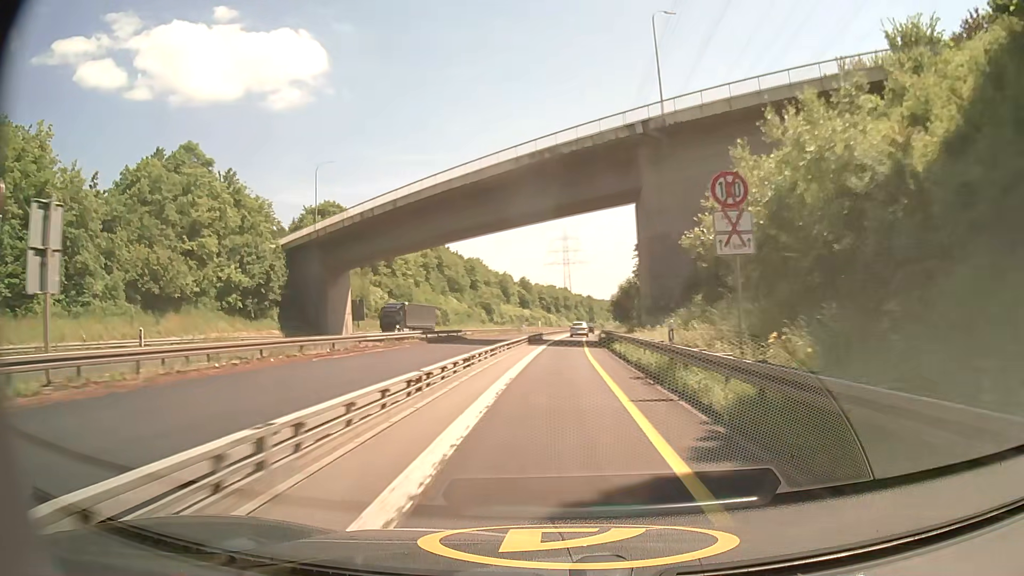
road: motorway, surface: asphalt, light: Day
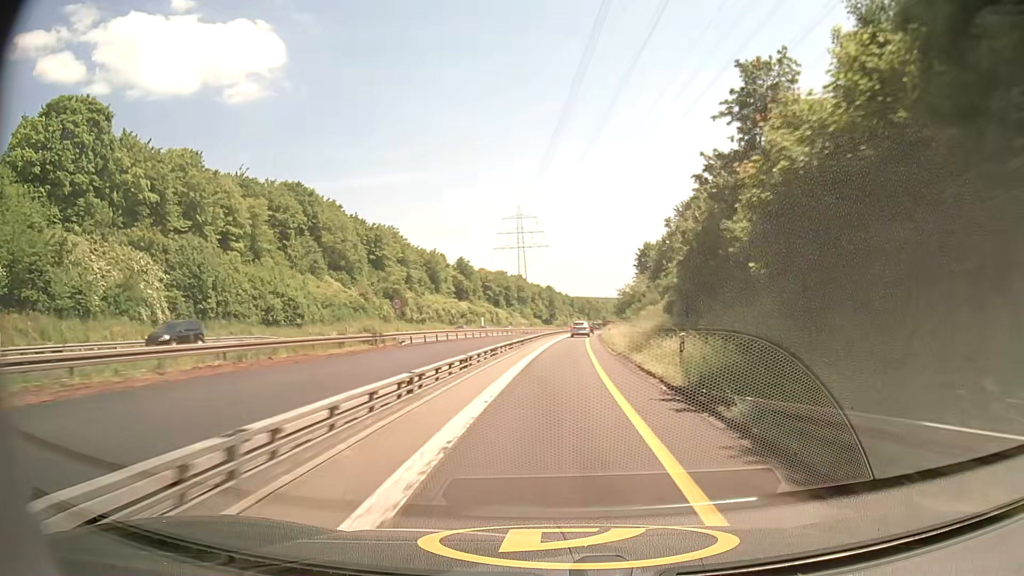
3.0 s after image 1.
(+1.7, +66.3) m; +4°
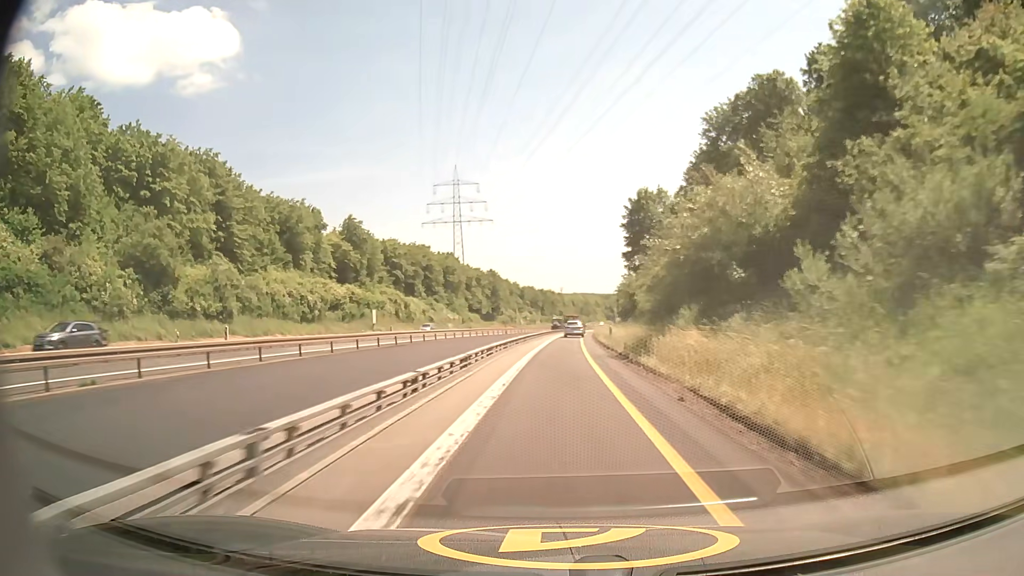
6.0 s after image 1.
(+2.1, +65.6) m; +4°
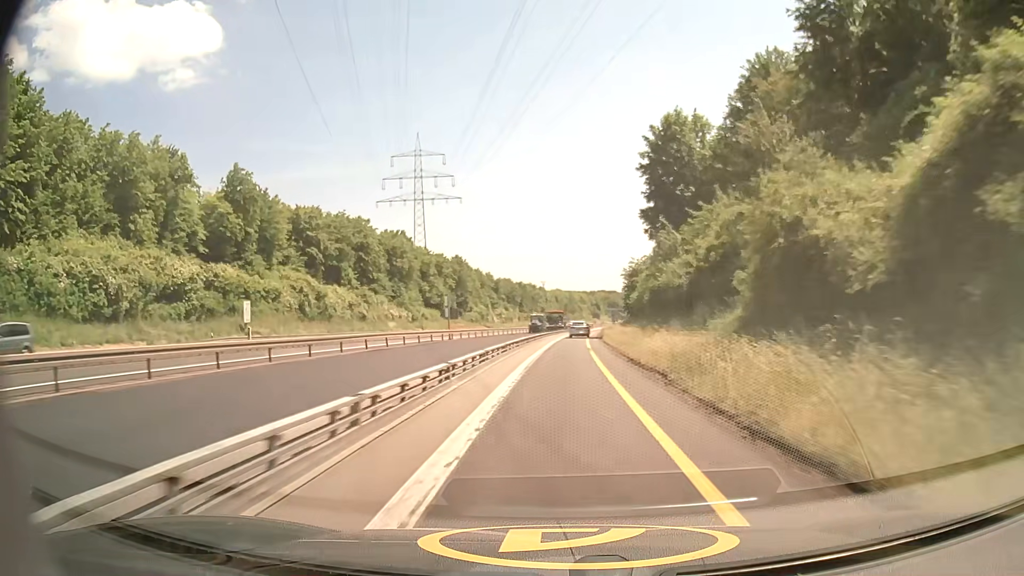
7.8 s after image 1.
(+0.6, +39.4) m; +2°
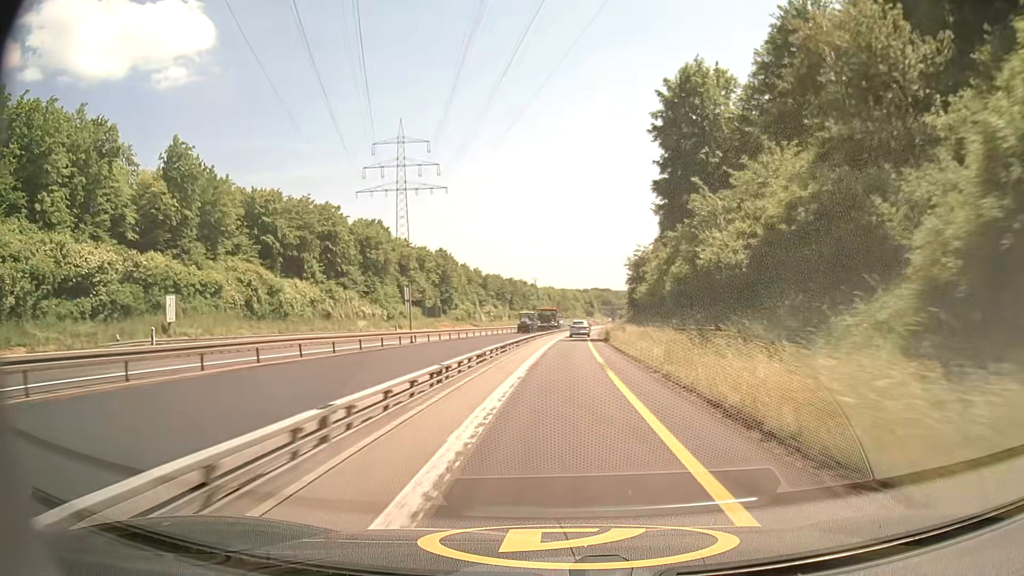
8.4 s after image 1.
(+0.1, +13.1) m; +1°
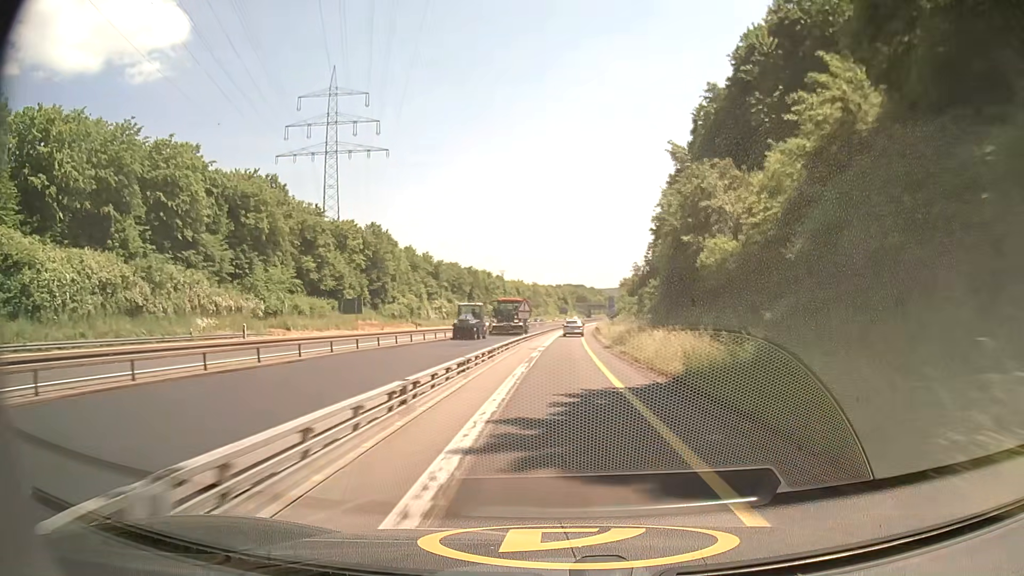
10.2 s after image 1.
(+0.8, +39.1) m; +3°
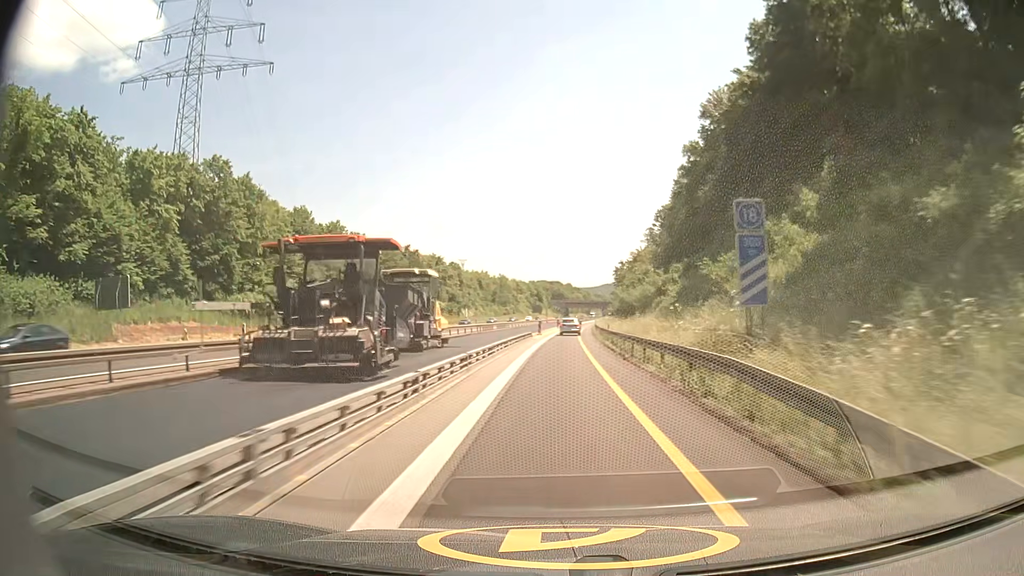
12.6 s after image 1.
(+1.0, +52.5) m; +2°
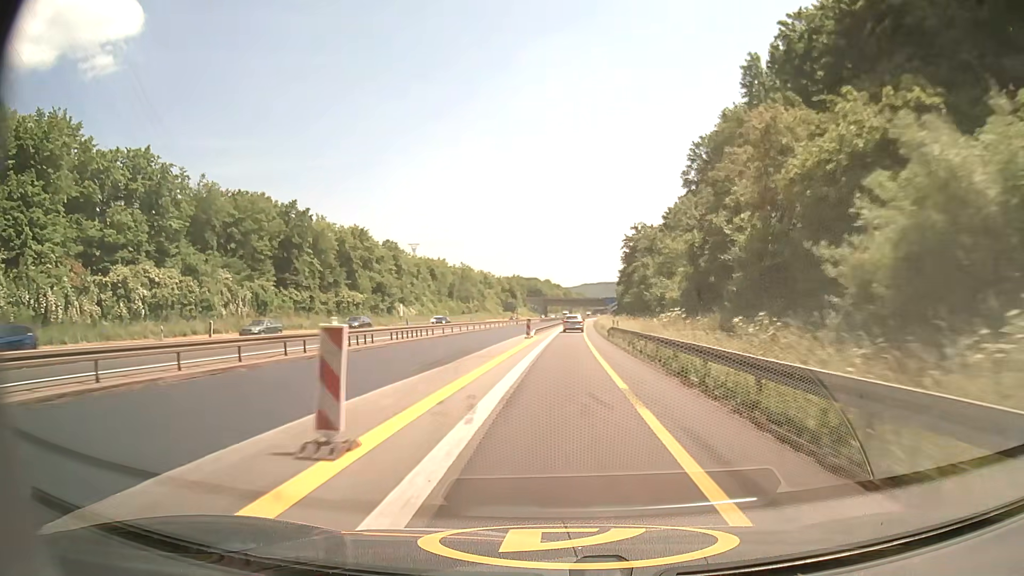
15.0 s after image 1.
(+0.9, +52.3) m; +2°
(0, +10) (0, +20) (+1, +30) (+1, +40) (+1, +50) (+2, +60) (+2, +70) (+3, +80) (+3, +90) (+4, +100) m
